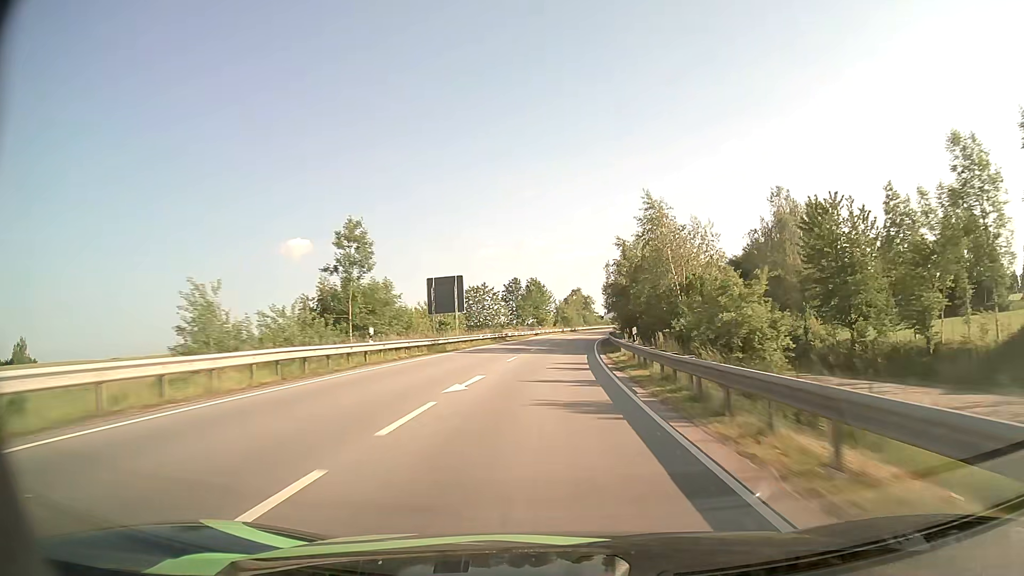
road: primary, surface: asphalt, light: Day
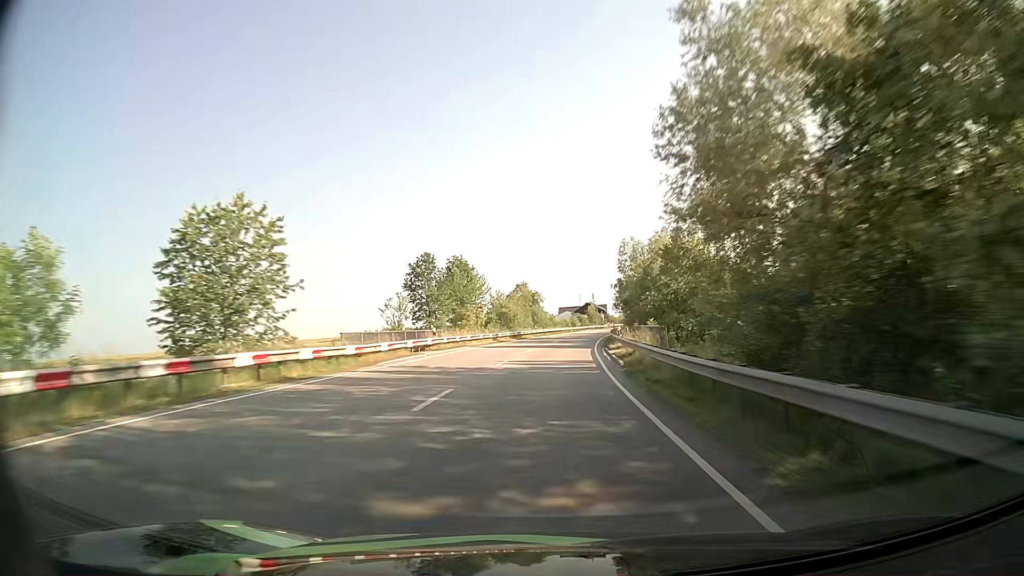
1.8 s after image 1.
(+2.0, +52.1) m; +4°
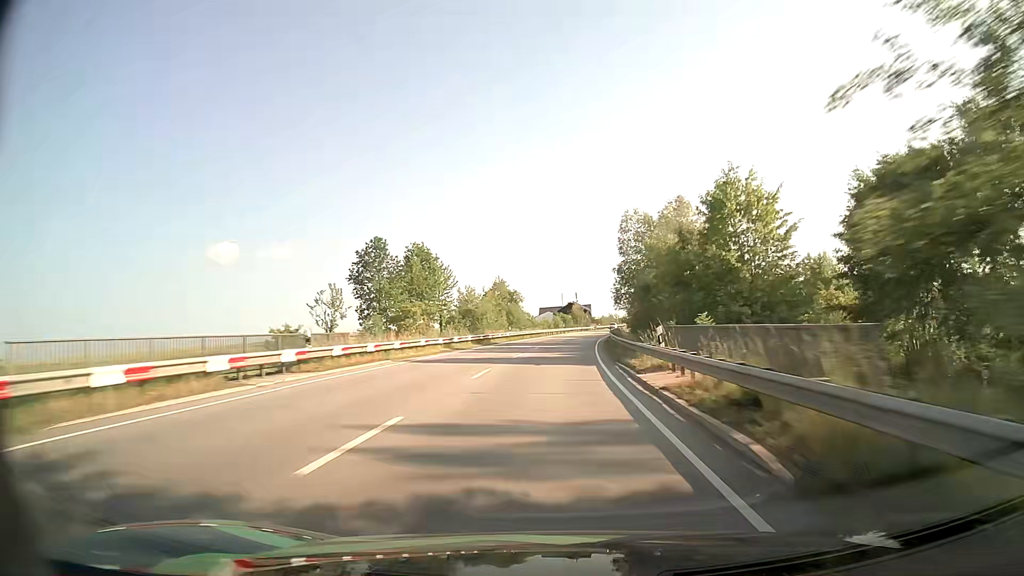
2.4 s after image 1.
(+0.3, +17.4) m; +2°
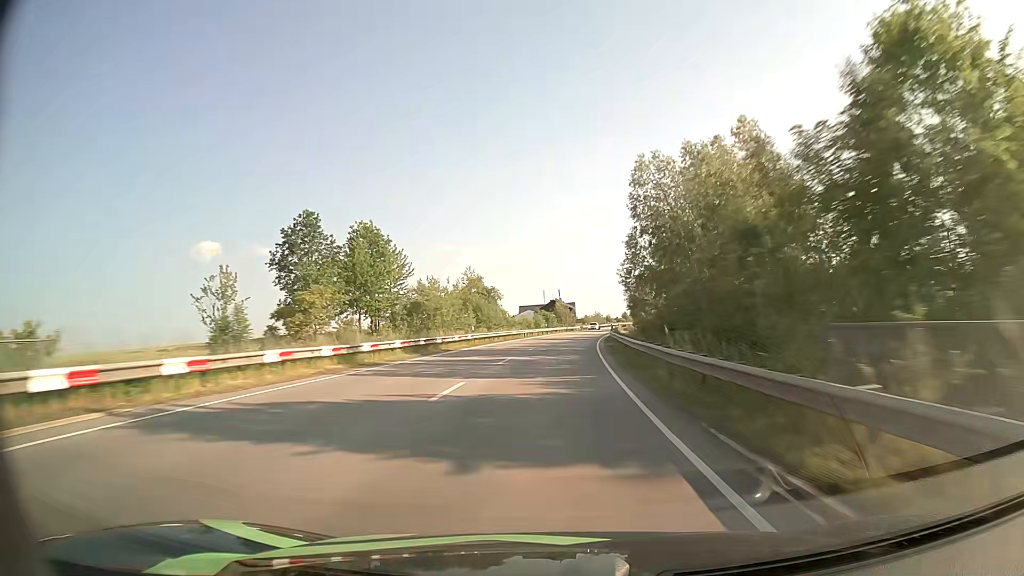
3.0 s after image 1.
(+0.3, +17.4) m; +2°
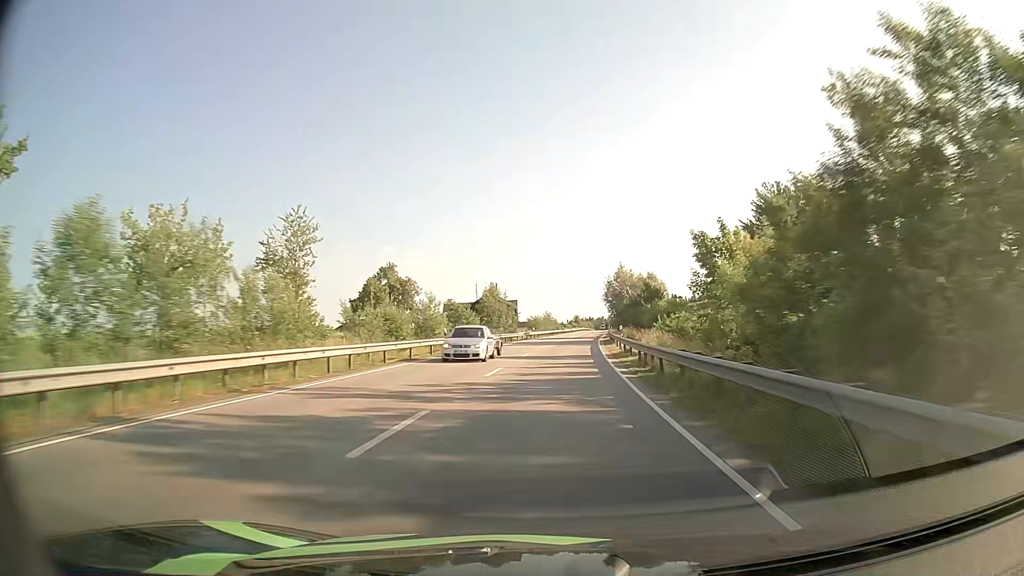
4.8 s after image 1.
(+2.0, +52.2) m; +5°
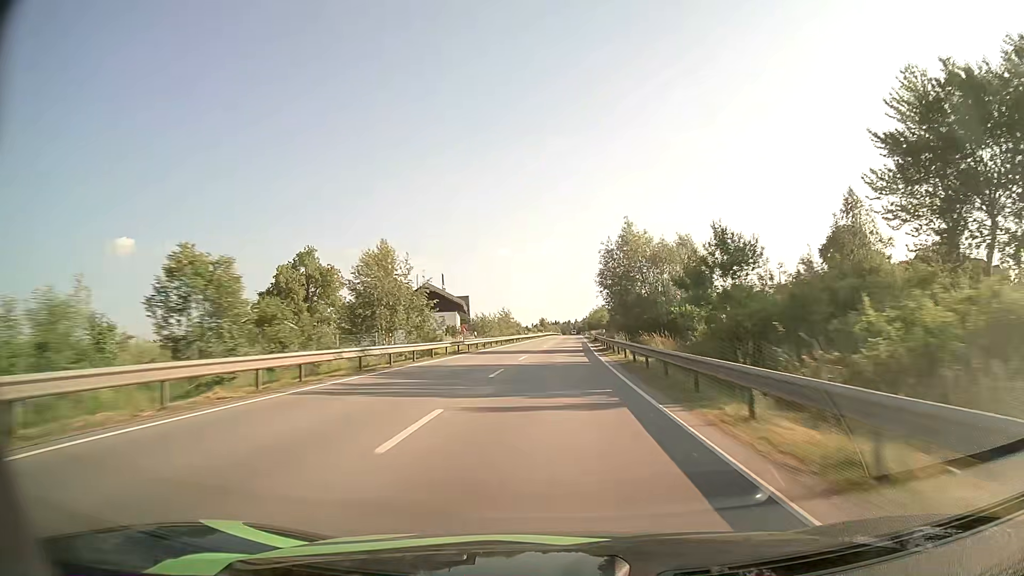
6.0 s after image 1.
(+0.9, +34.8) m; +3°
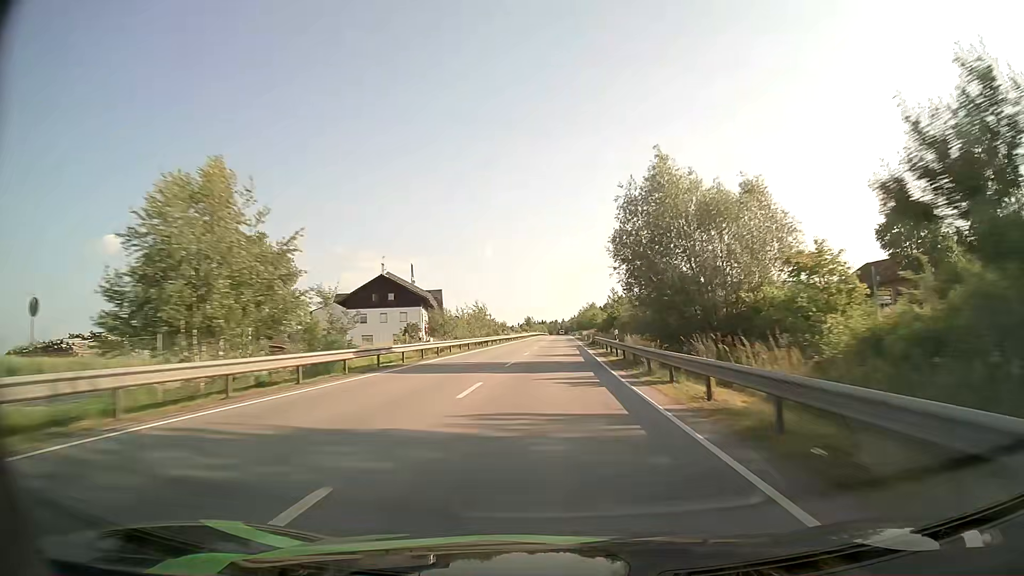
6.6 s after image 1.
(+0.2, +17.4) m; +1°
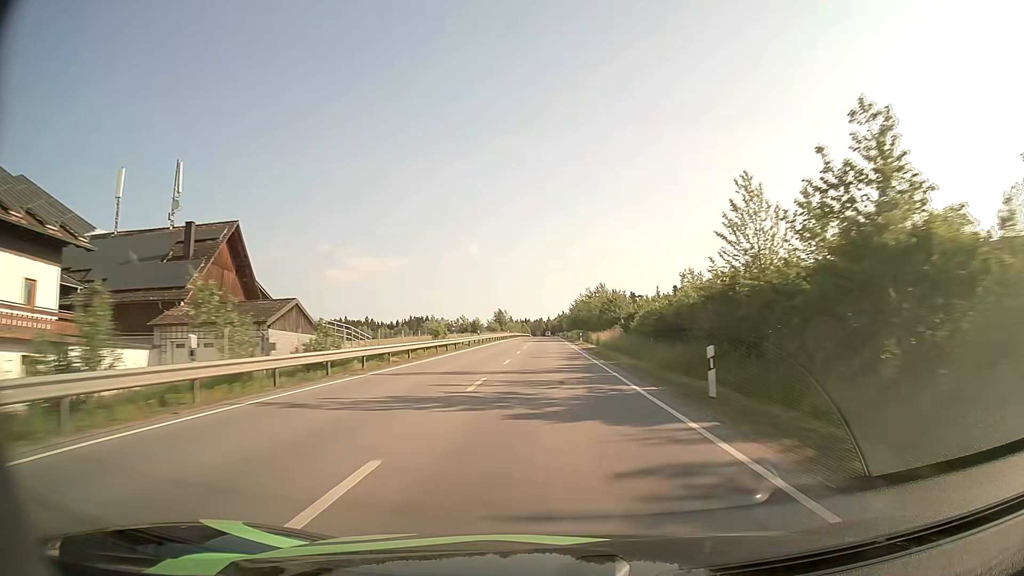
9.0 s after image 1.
(+1.2, +69.7) m; +1°
(0, +10) (0, +20) (0, +30) (0, +40) (0, +50) (0, +60) (0, +70) (0, +80) (-1, +90) (-1, +100) m
